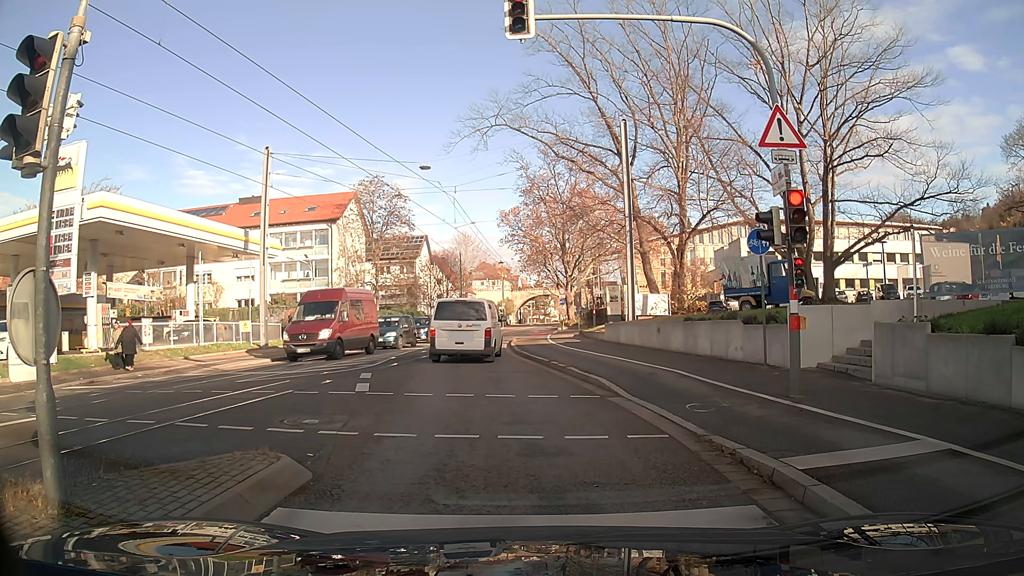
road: secondary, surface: asphalt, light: Day
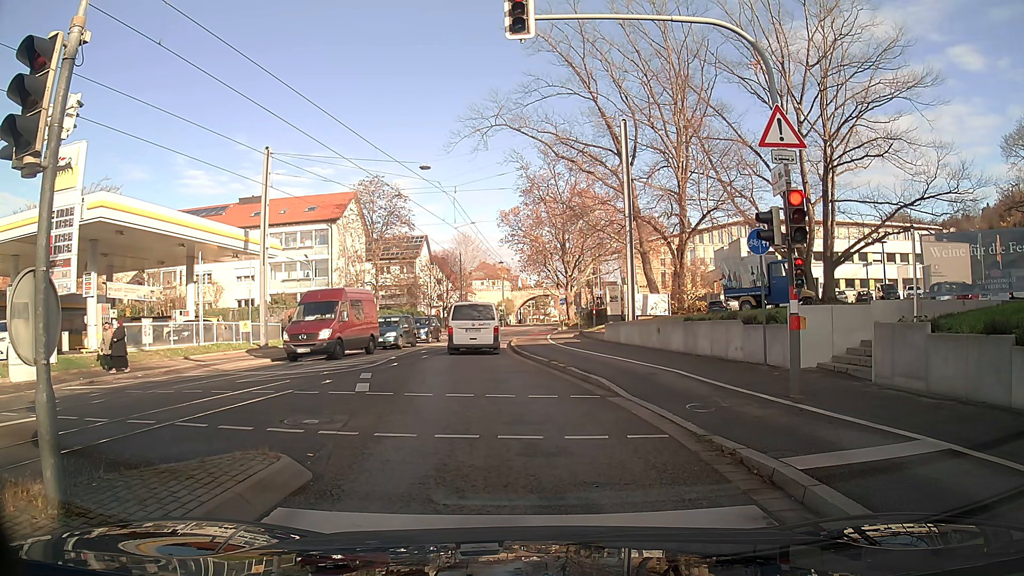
(0.0, 0.0) m; 0°
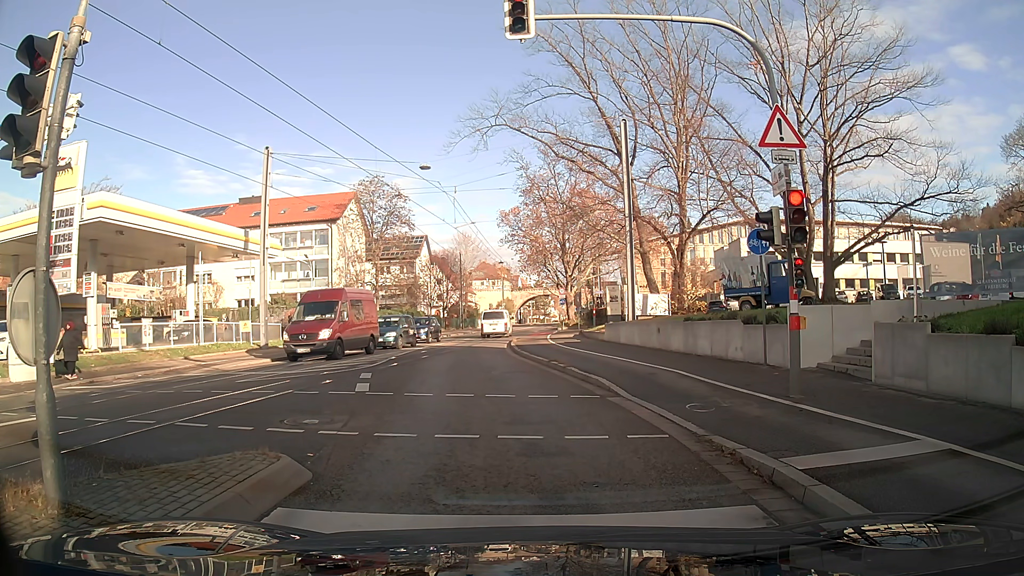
(0.0, 0.0) m; 0°
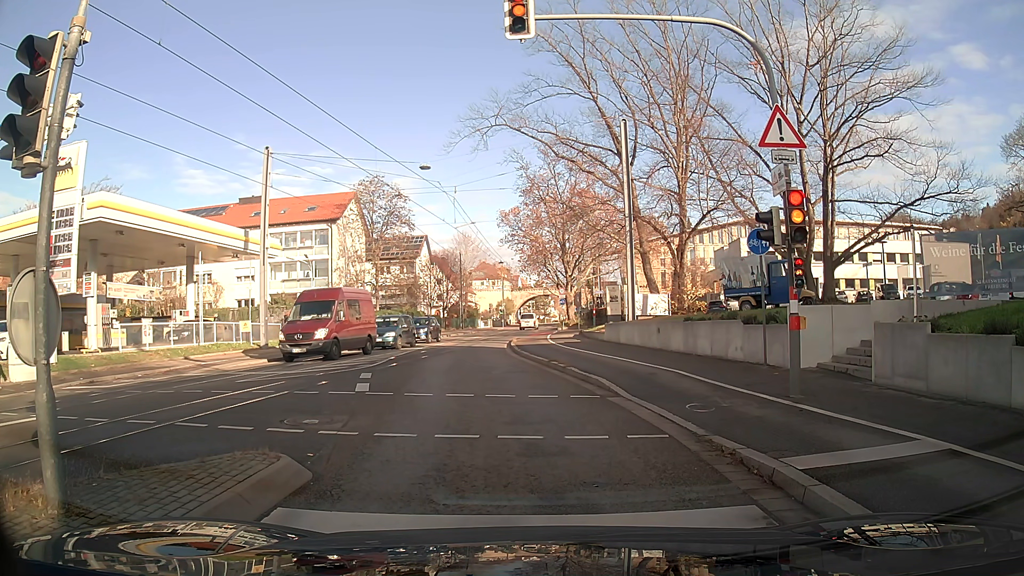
(0.0, 0.0) m; 0°
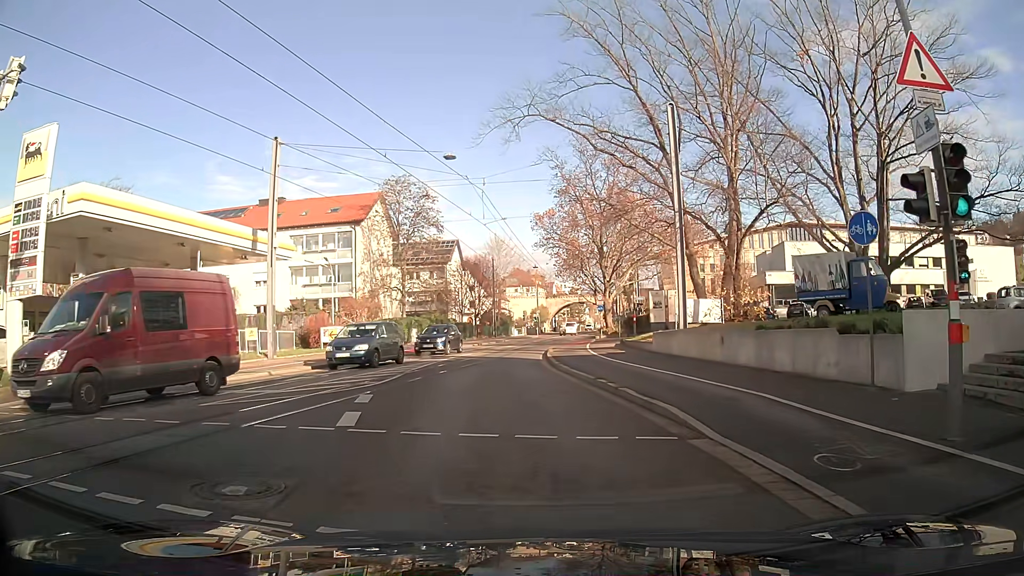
(-0.1, +3.6) m; -3°
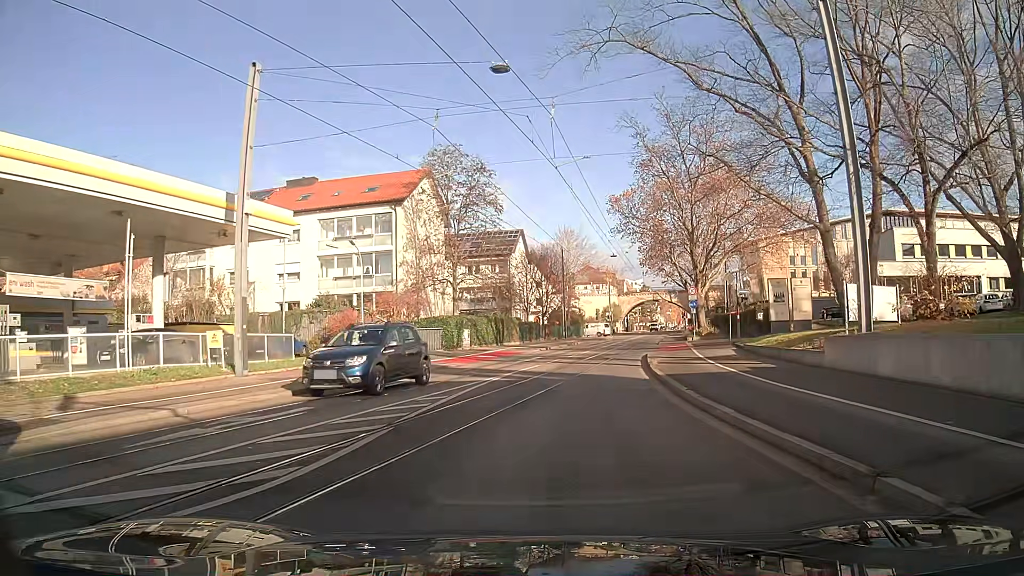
(-0.7, +10.4) m; -5°
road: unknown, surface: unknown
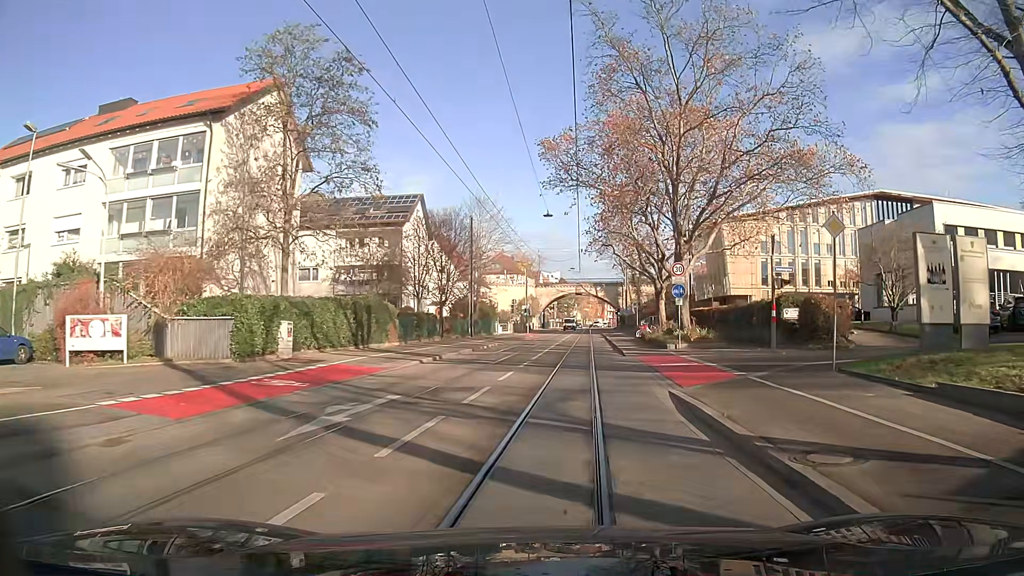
(+1.1, +18.9) m; +8°
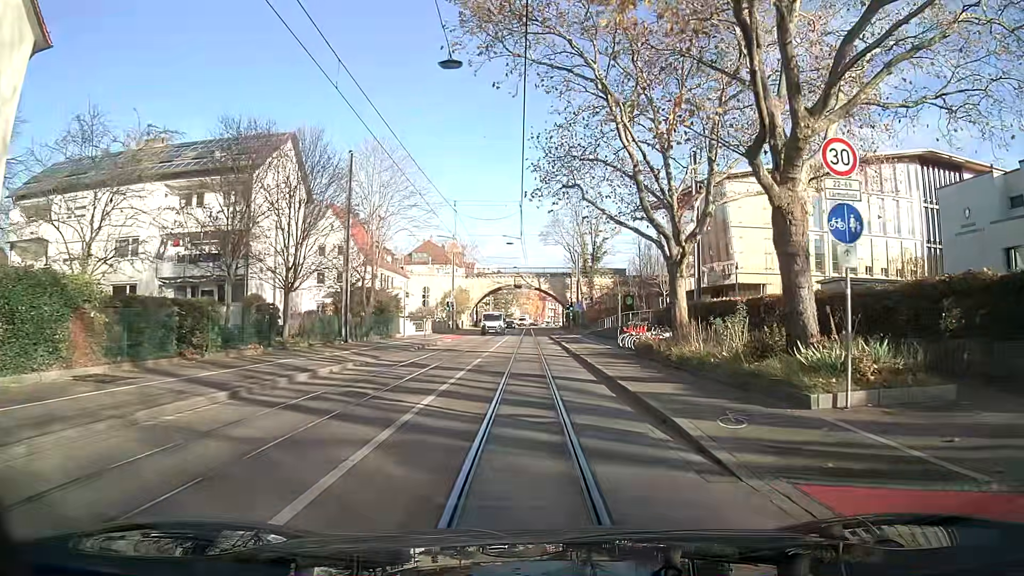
(+1.1, +21.3) m; +4°
